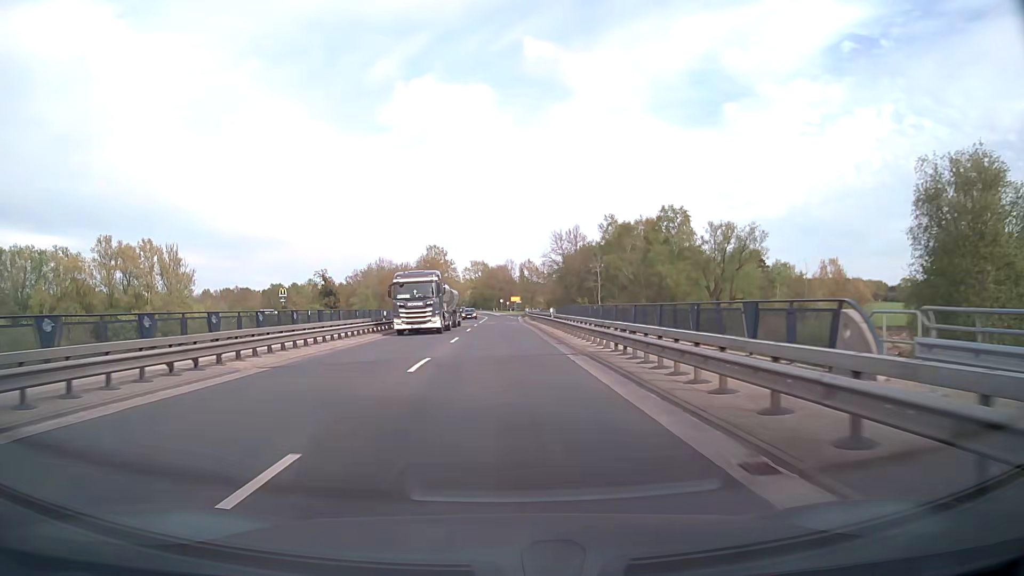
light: Day
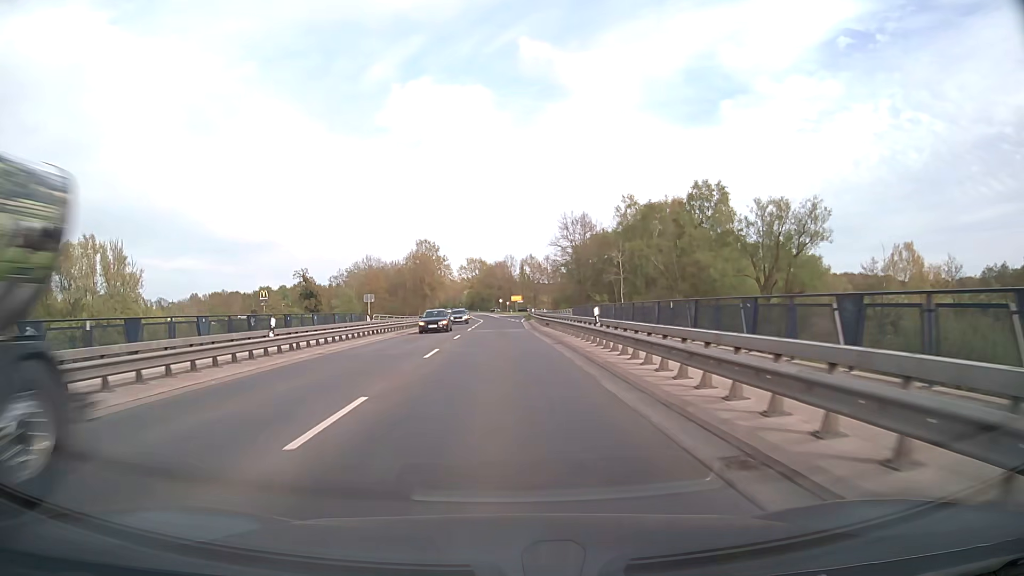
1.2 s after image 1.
(+0.1, +19.9) m; 0°
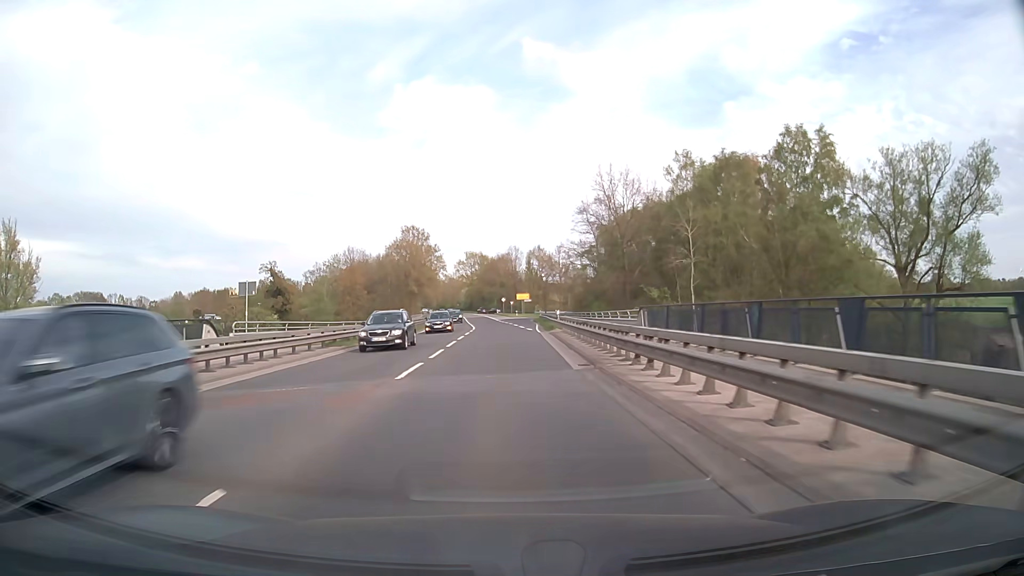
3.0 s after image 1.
(-0.1, +29.3) m; 0°
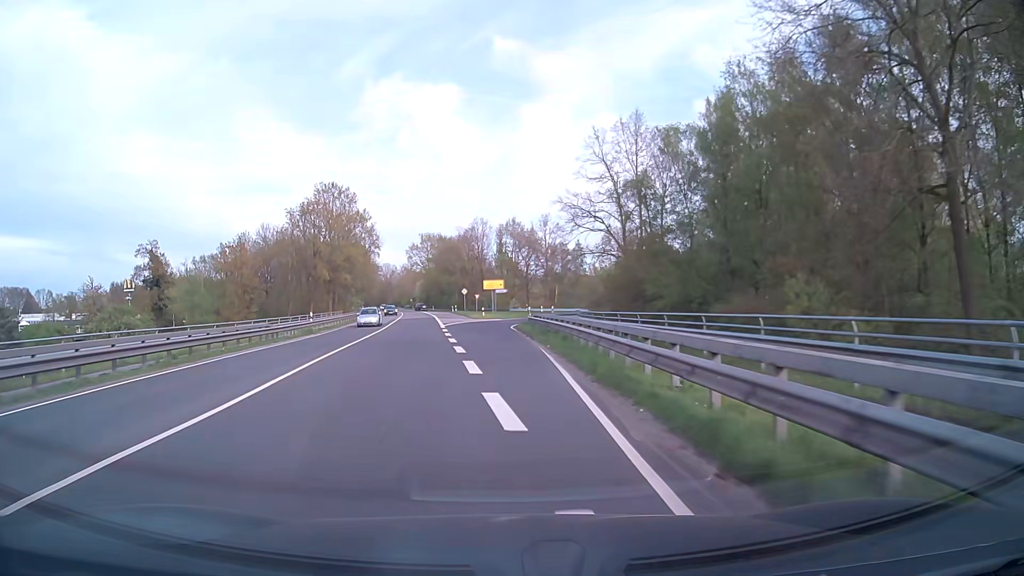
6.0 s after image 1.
(+0.8, +45.6) m; +2°
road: primary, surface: asphalt
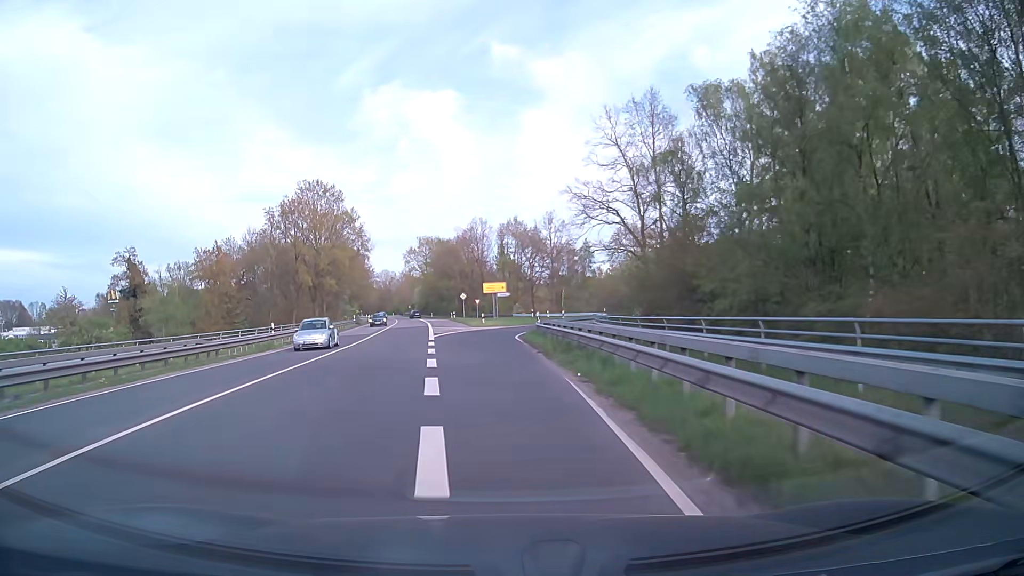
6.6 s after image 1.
(0.0, +8.4) m; 0°
(0, +10) (0, +20) (-1, +30) (-1, +40) (+1, +50) (+4, +59) (+9, +68) (+15, +76) (+23, +82) (+32, +86) m
